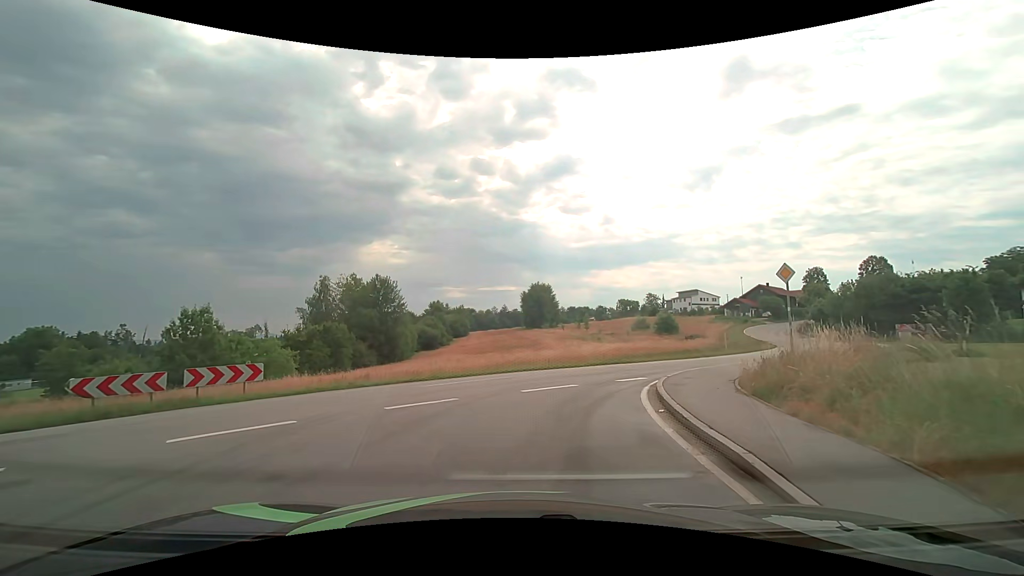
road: tertiary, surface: asphalt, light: Day
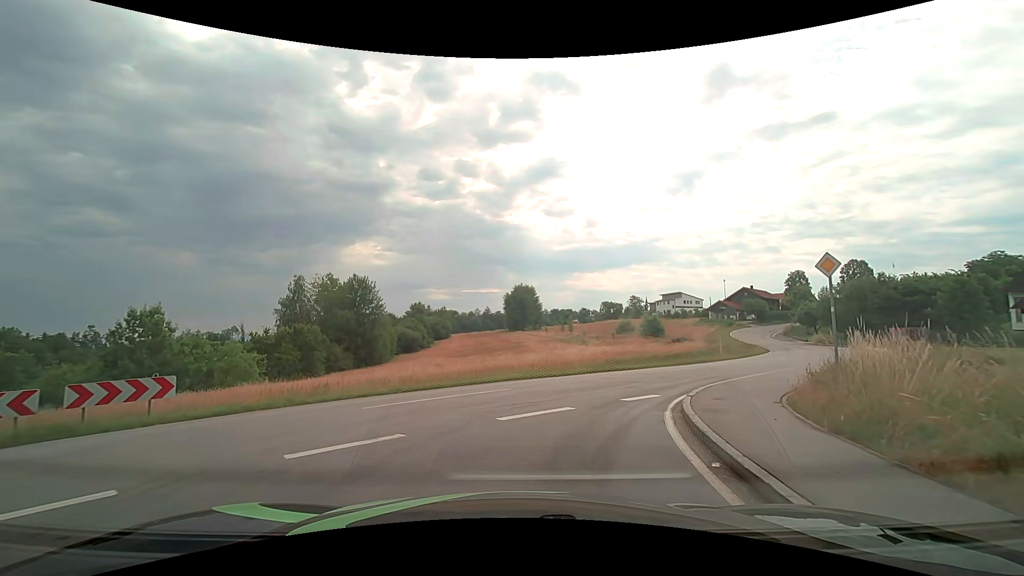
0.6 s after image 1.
(+0.1, +2.8) m; +2°
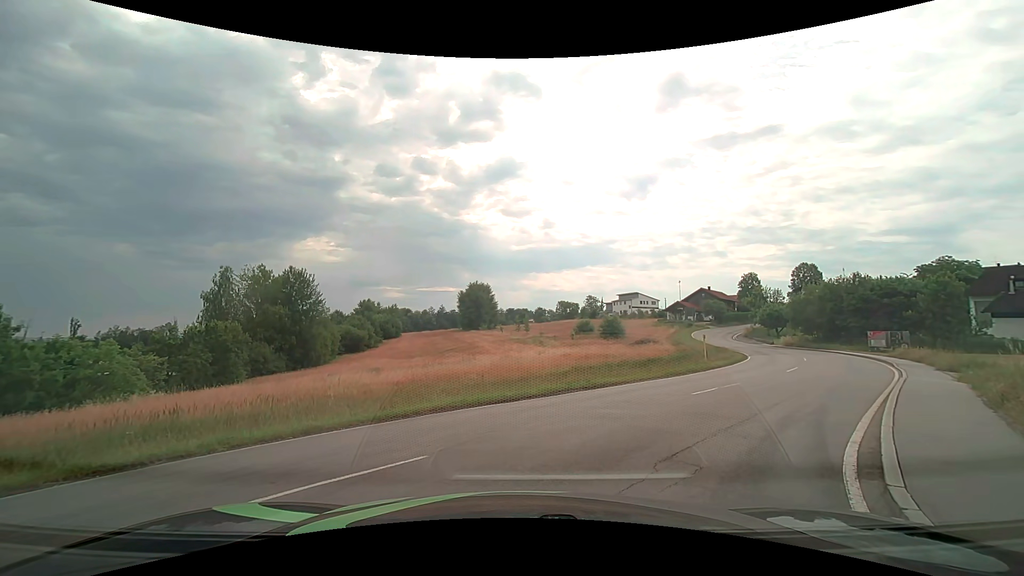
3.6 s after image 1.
(+0.2, +6.2) m; +4°
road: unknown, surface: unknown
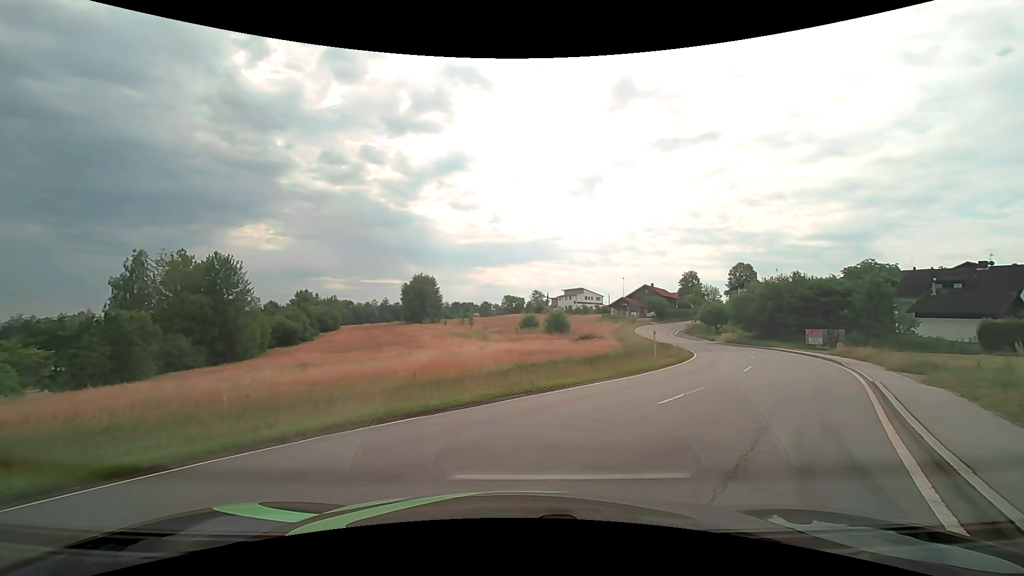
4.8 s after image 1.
(+0.1, +2.7) m; +6°
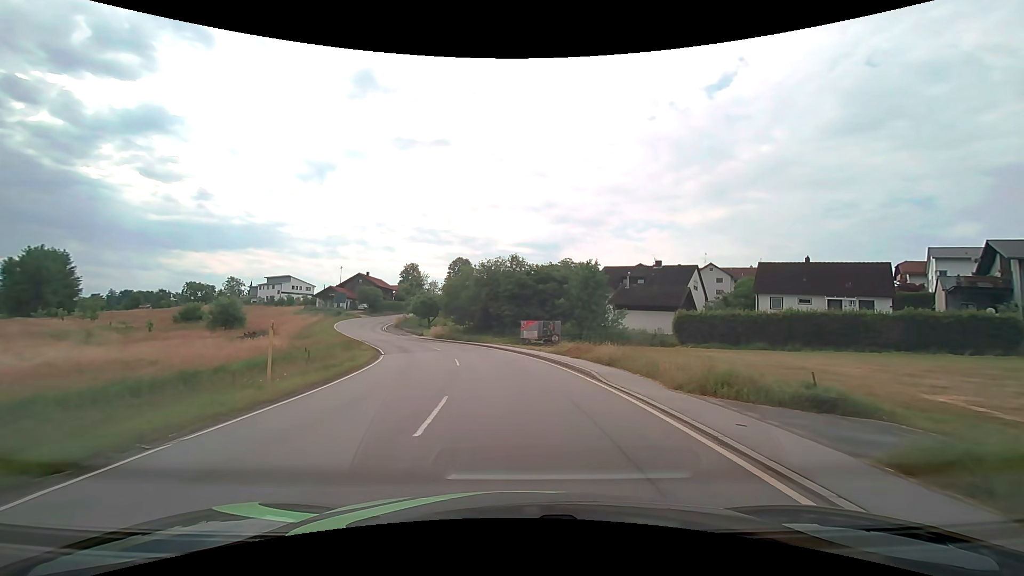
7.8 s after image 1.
(+5.9, +14.4) m; +32°
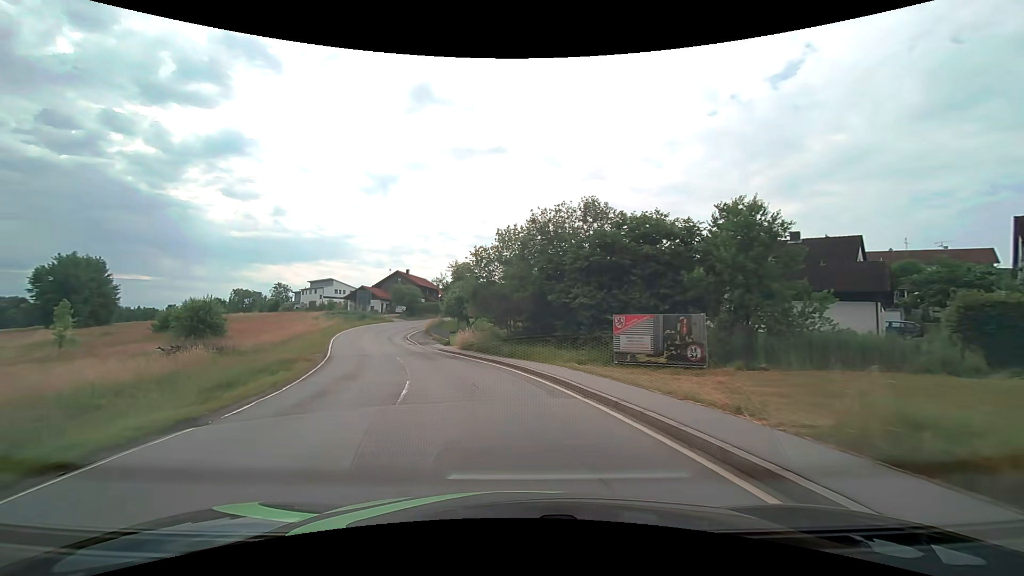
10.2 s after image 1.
(-0.8, +21.1) m; -6°
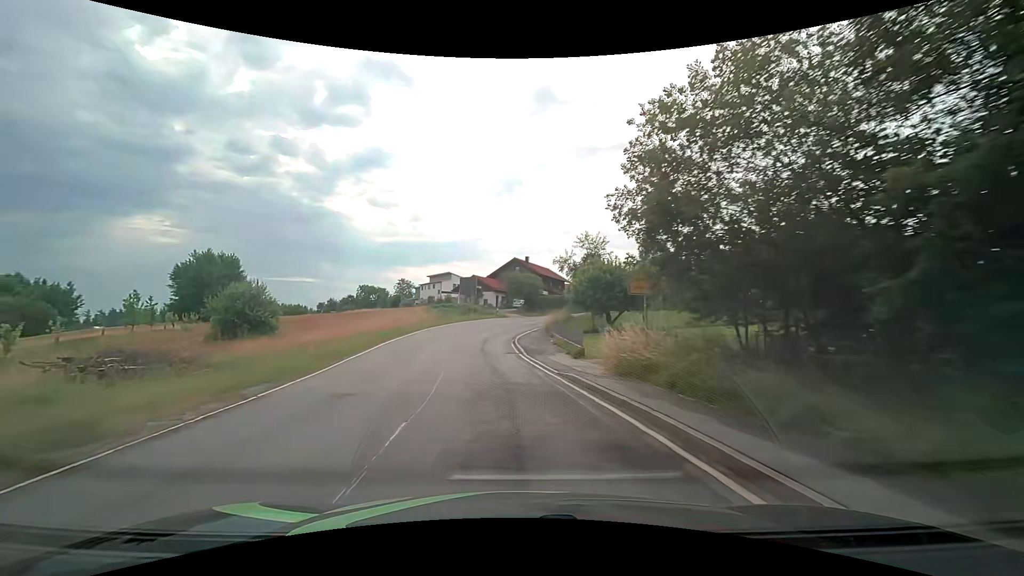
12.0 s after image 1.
(-2.5, +19.3) m; -14°
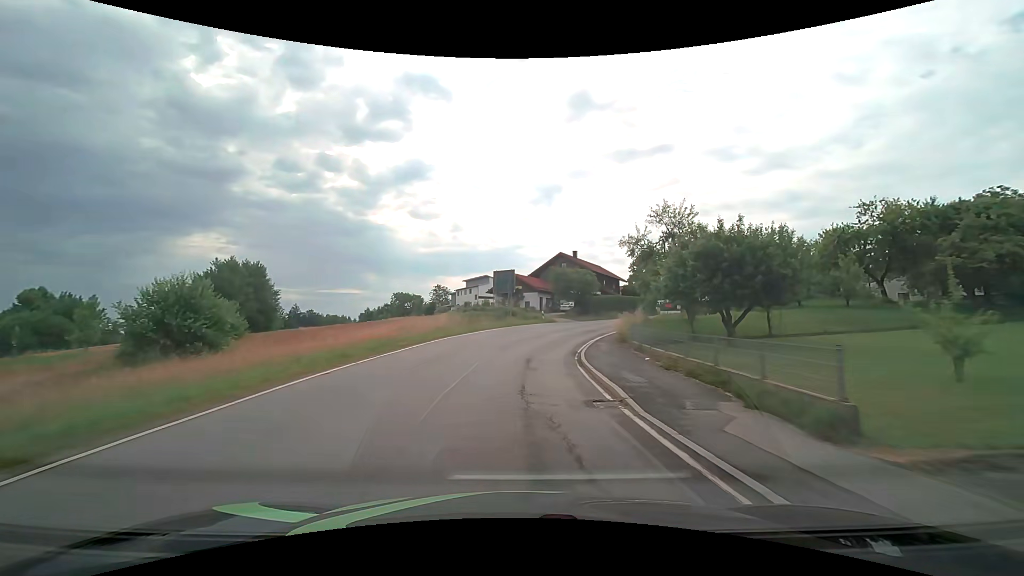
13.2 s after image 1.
(-0.9, +13.5) m; -6°
(0, +10) (0, +20) (+2, +30) (+4, +39) (+8, +49) (+13, +58) (+18, +66) (+23, +75) (+27, +84) (+31, +93) m
